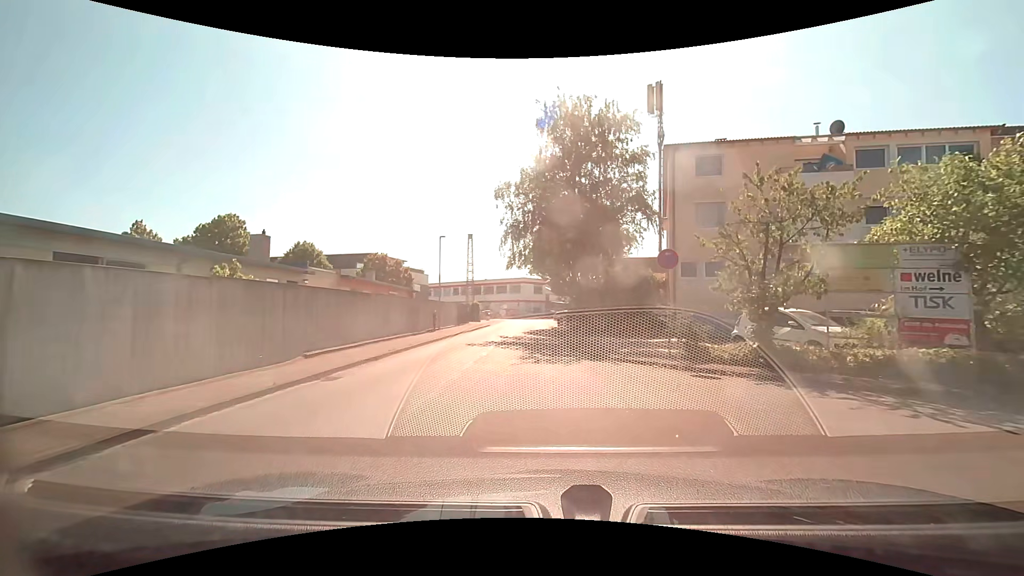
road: unclassified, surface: asphalt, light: Day
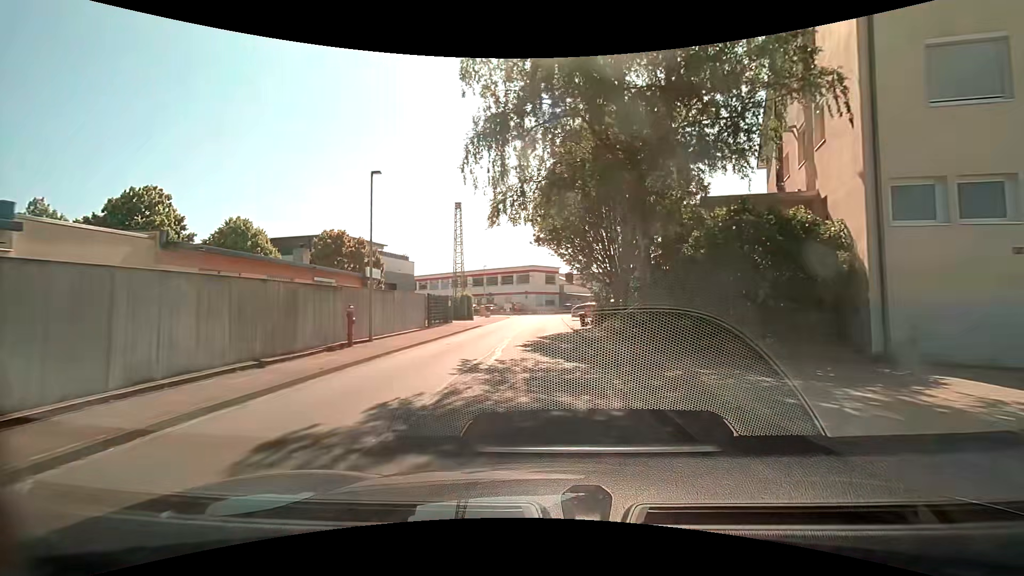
(0.0, +15.9) m; -1°
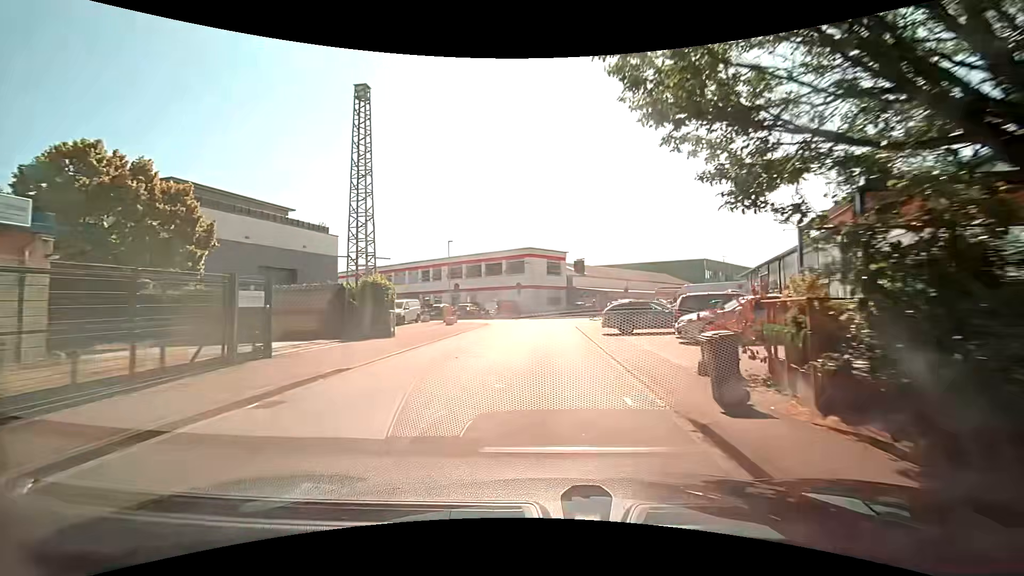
(-0.2, +24.0) m; -1°
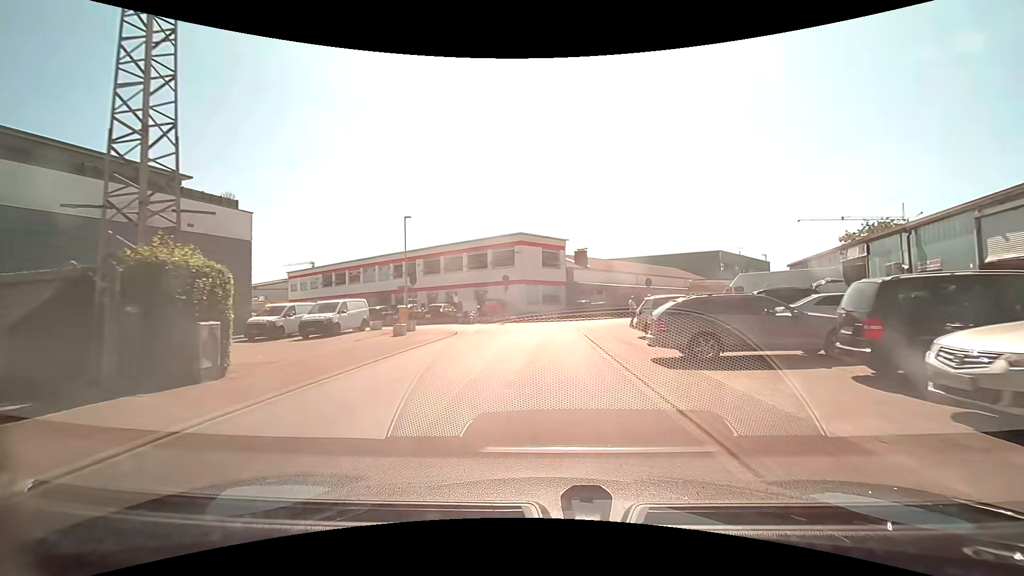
(+0.3, +11.0) m; +1°
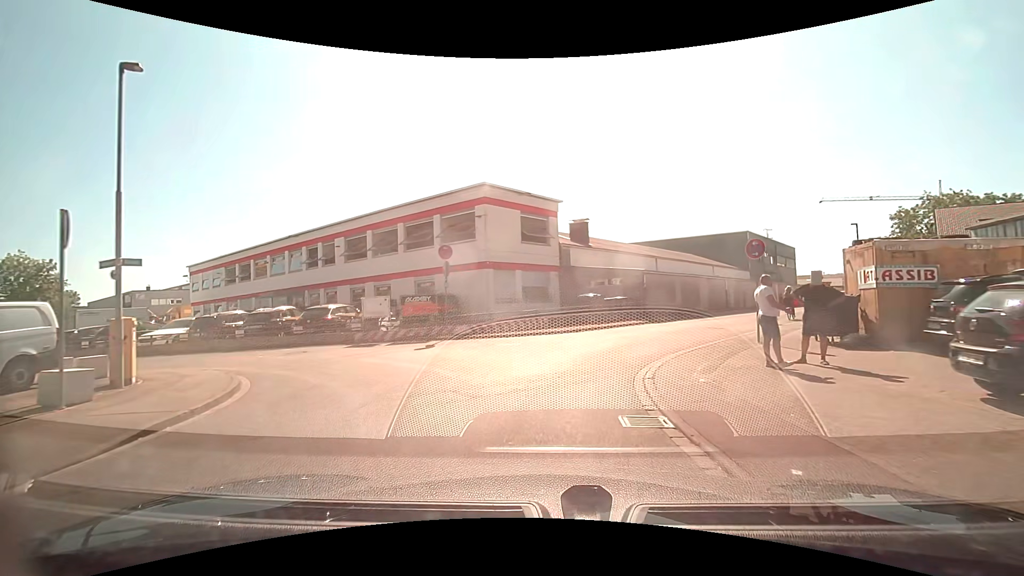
(+0.3, +17.9) m; +3°
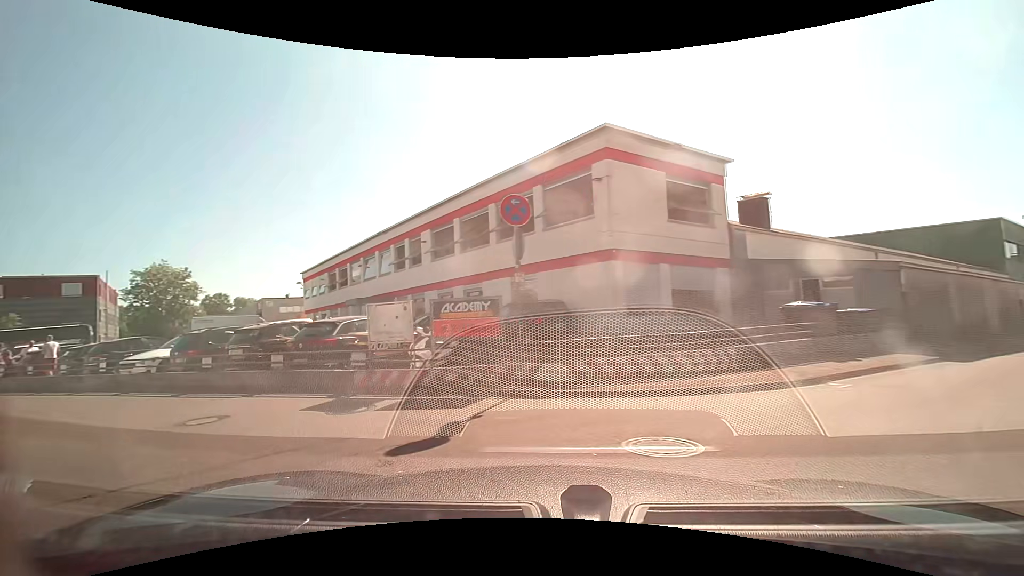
(-0.5, +9.9) m; -16°
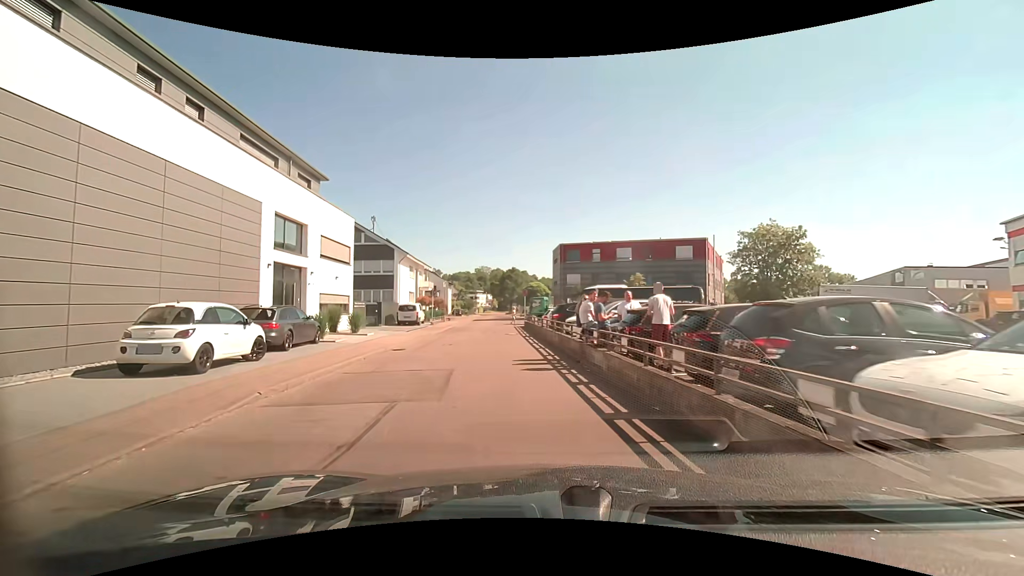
(-9.9, +12.1) m; -61°
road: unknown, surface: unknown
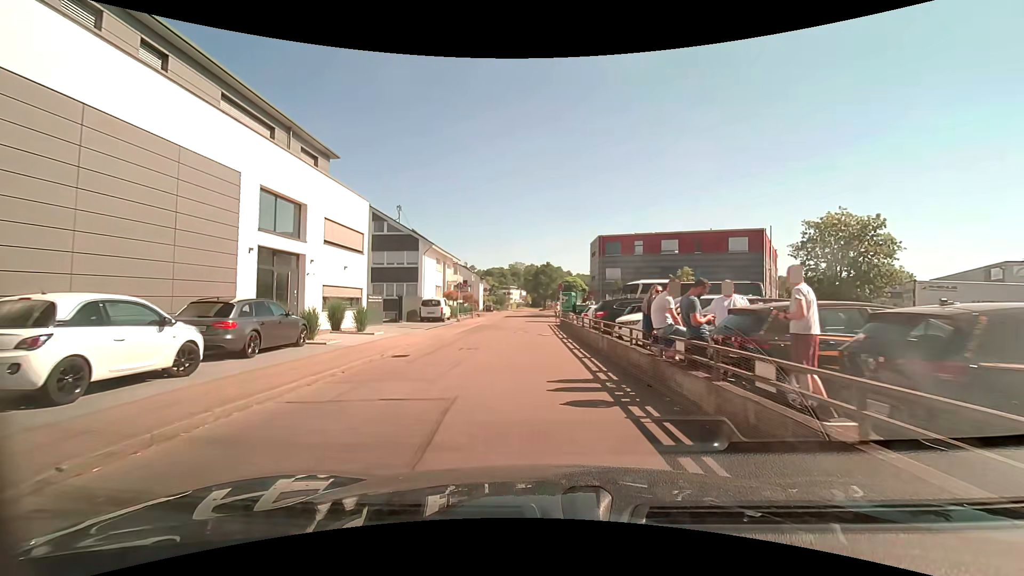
(-0.2, +4.2) m; -4°
